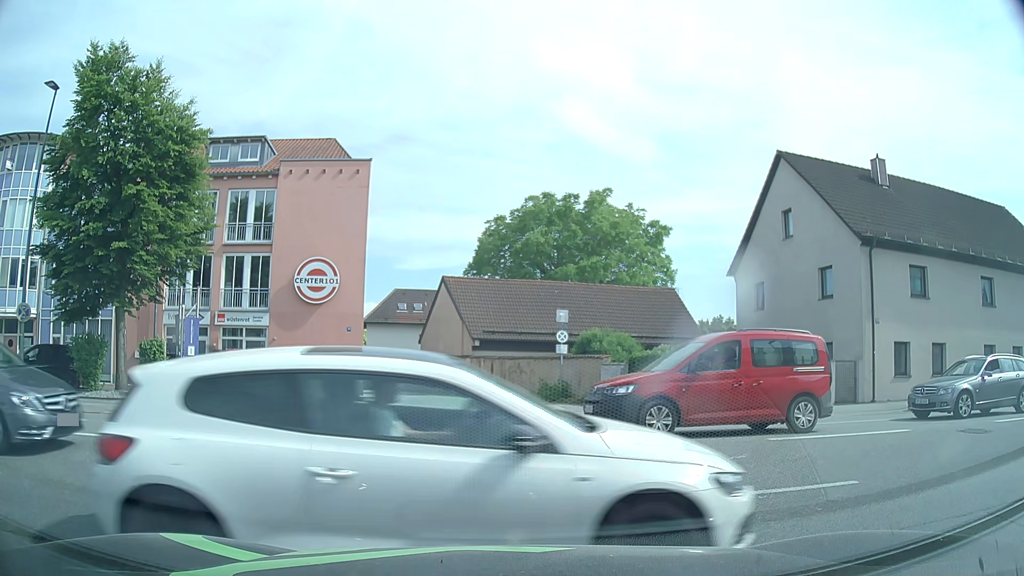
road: service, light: Day
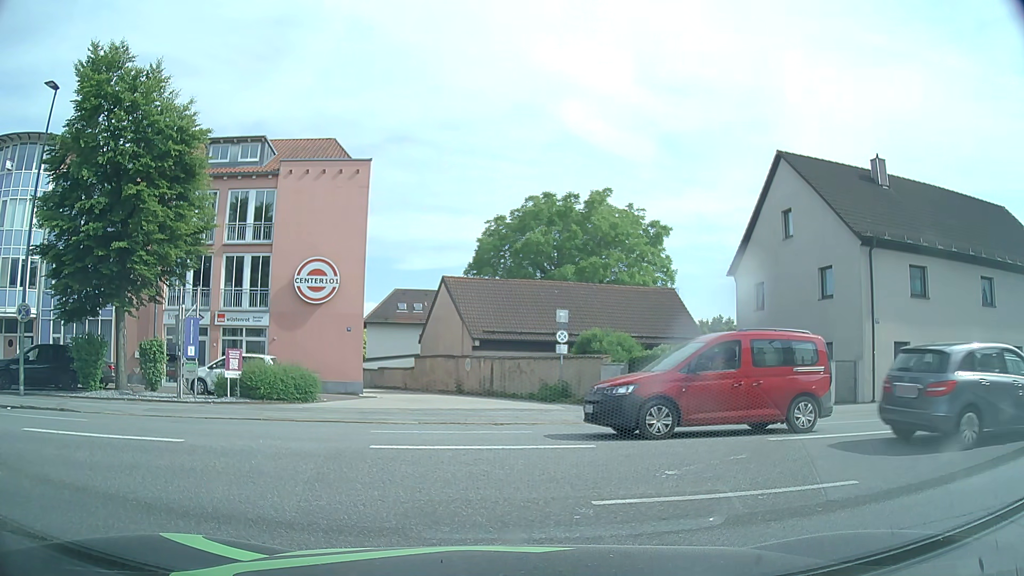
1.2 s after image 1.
(0.0, 0.0) m; 0°
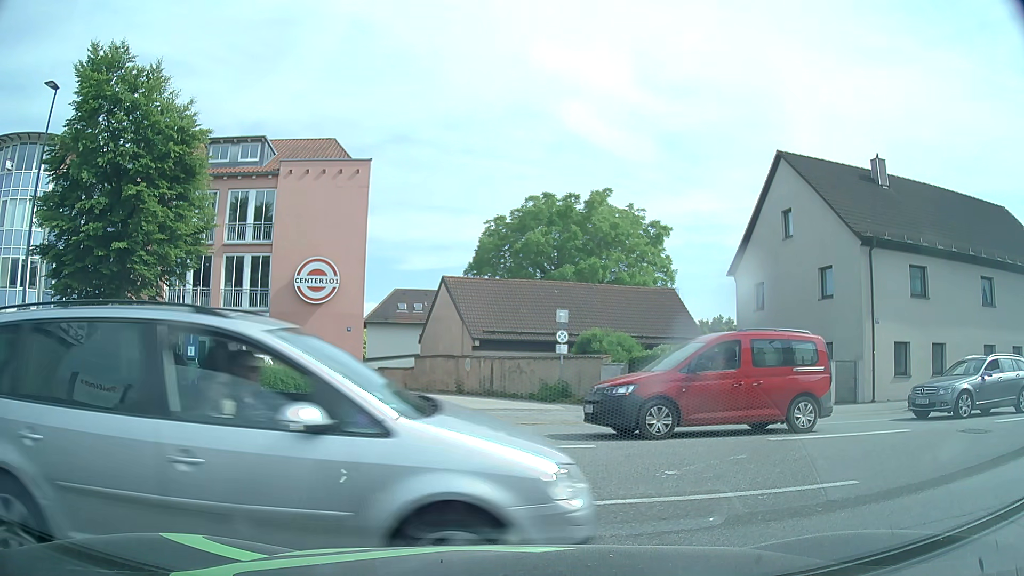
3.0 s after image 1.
(0.0, 0.0) m; 0°
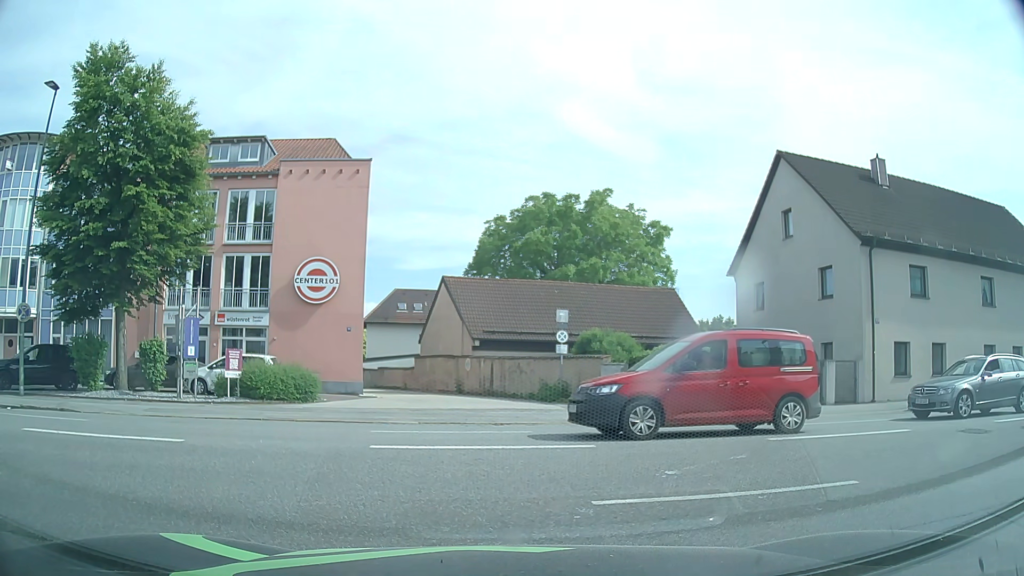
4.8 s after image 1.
(0.0, 0.0) m; 0°
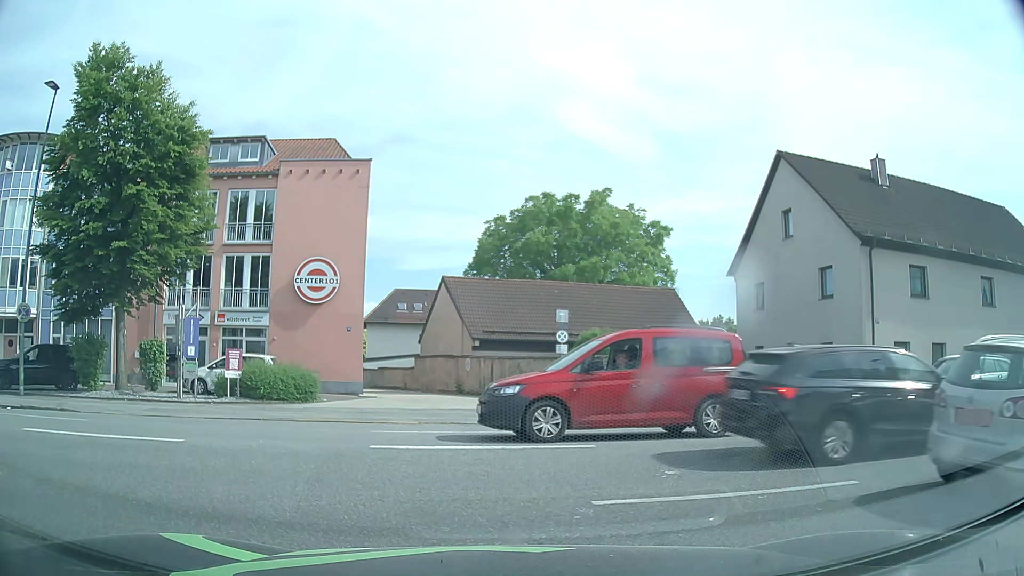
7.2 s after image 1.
(0.0, 0.0) m; 0°
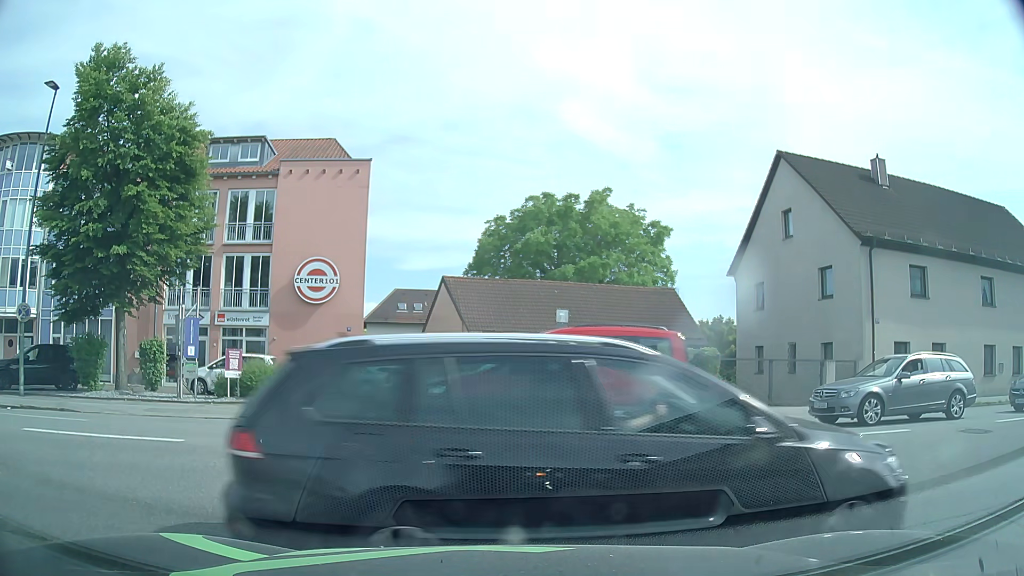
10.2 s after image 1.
(0.0, 0.0) m; 0°
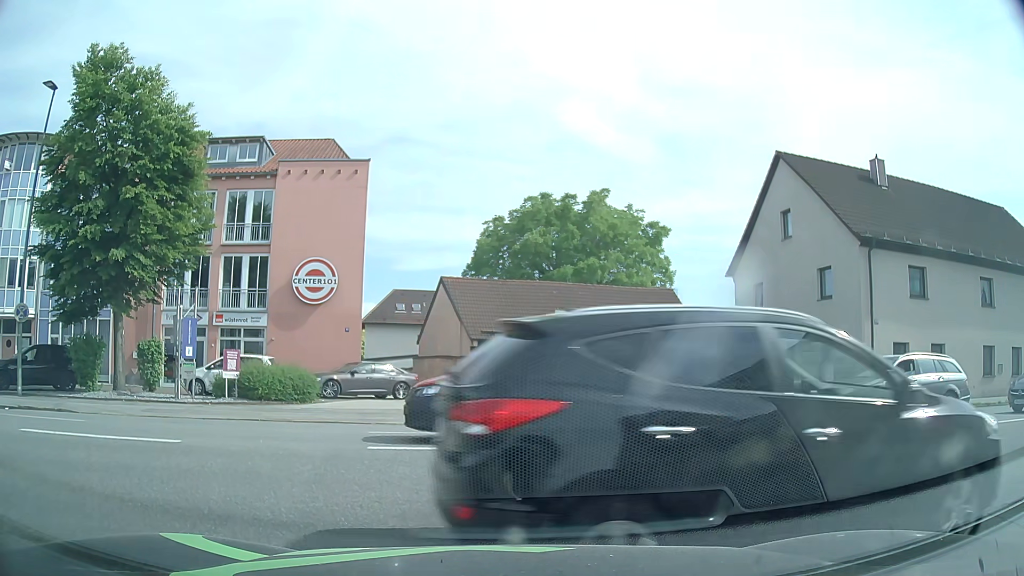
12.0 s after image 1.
(0.0, 0.0) m; 0°
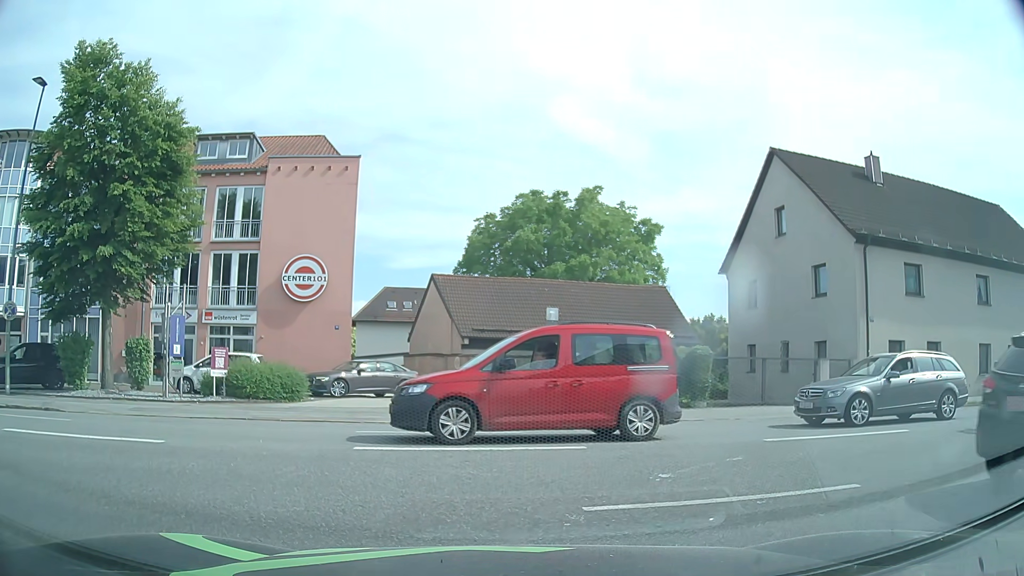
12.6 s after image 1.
(0.0, +0.3) m; 0°
